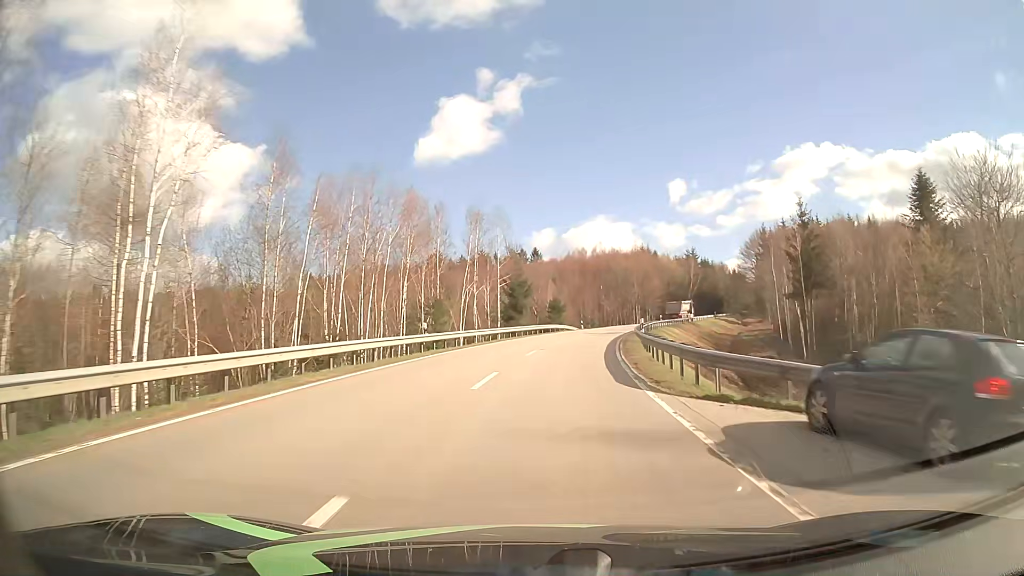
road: tertiary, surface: asphalt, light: Day
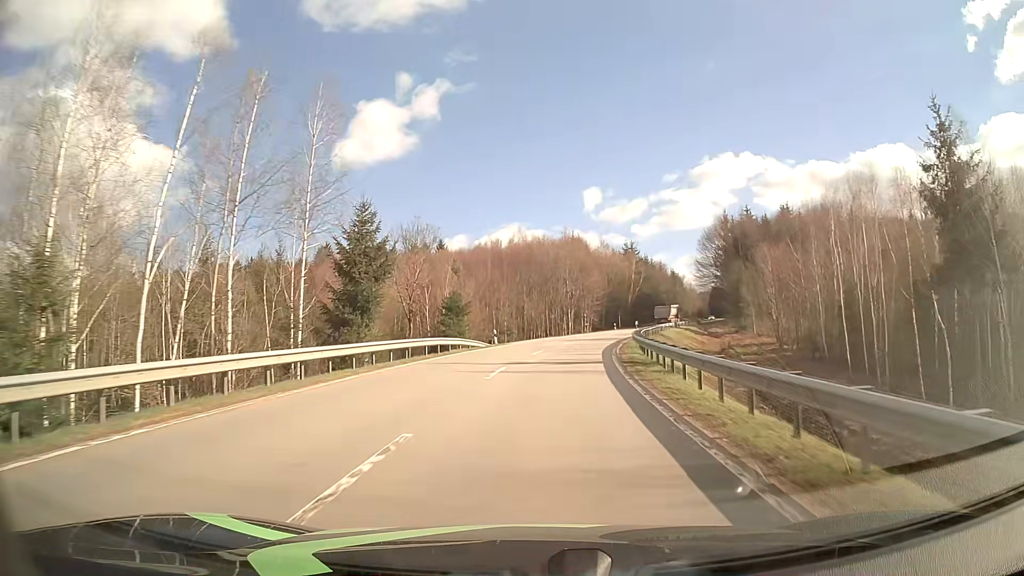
(+2.2, +33.2) m; +7°
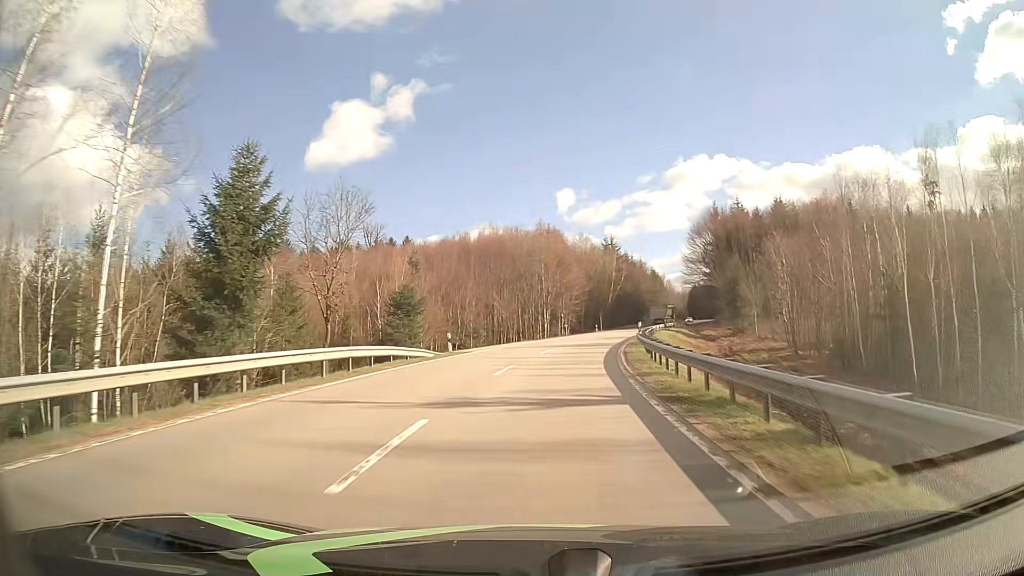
(+0.3, +11.0) m; +2°
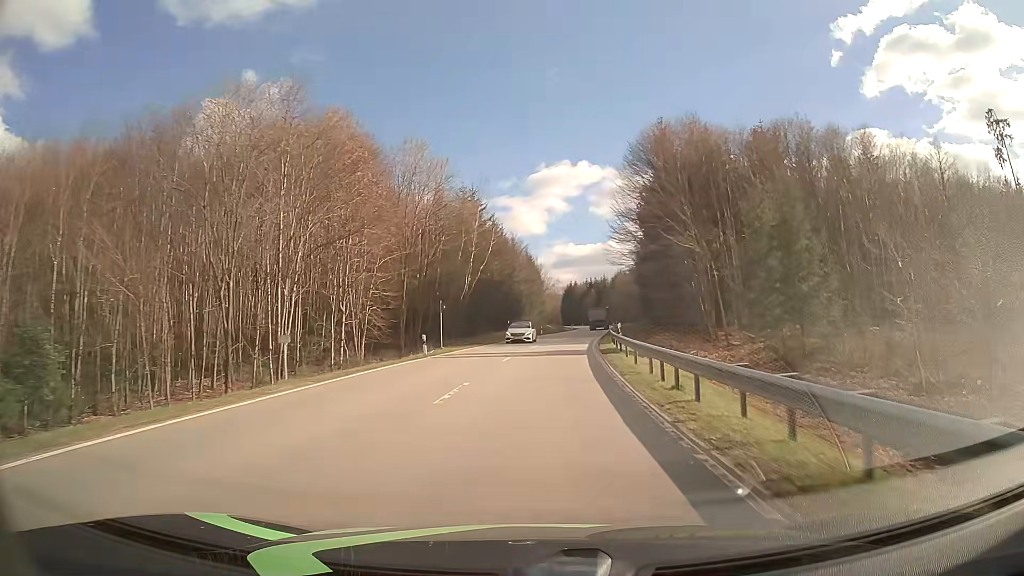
(+6.3, +54.2) m; +12°
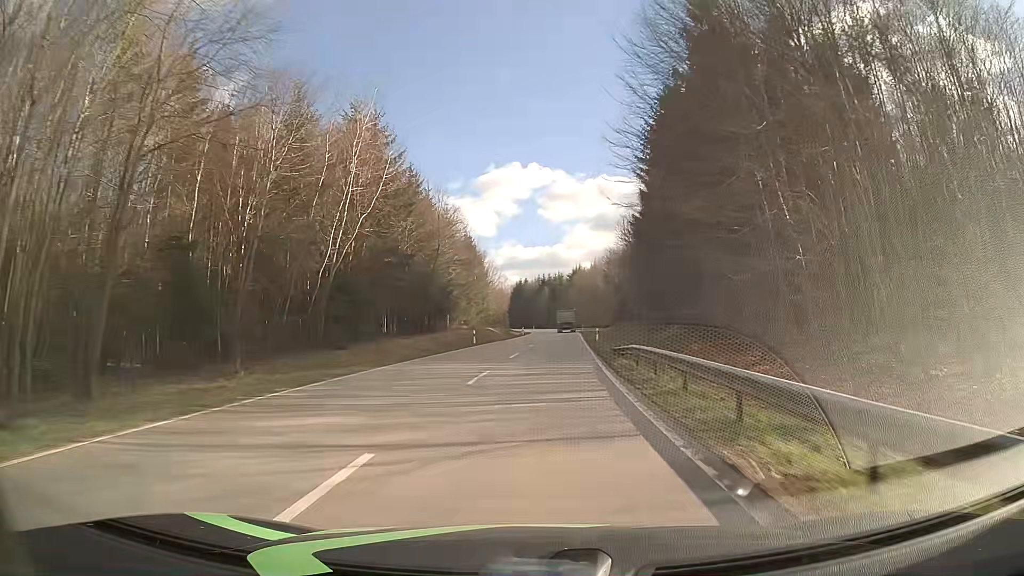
(+1.3, +32.9) m; +4°
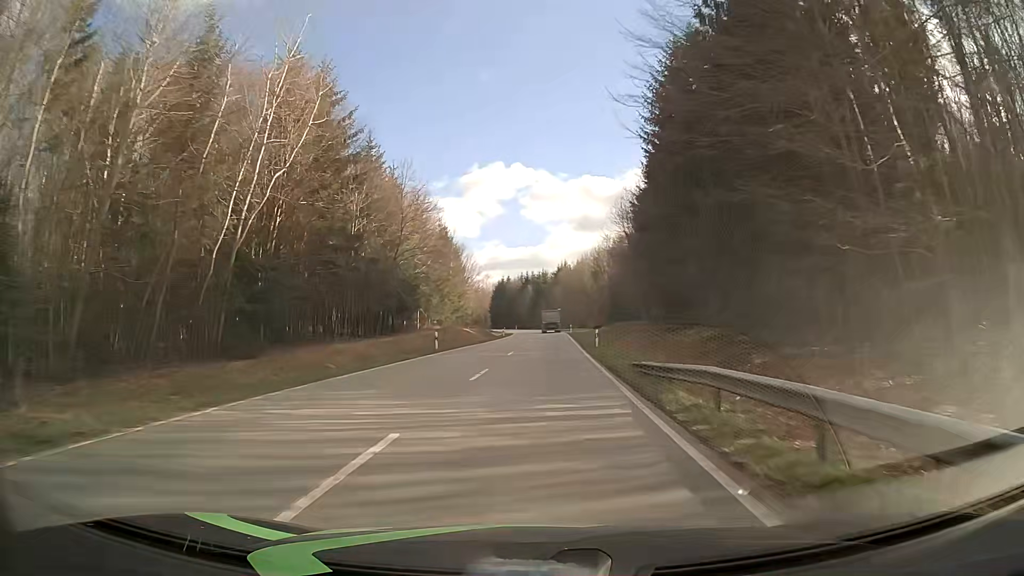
(+0.1, +11.0) m; +1°
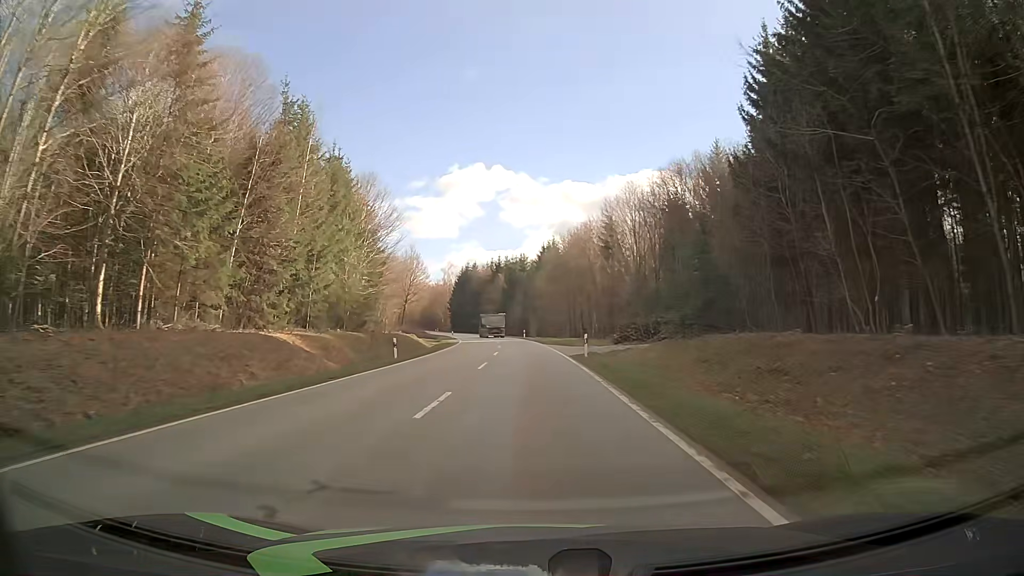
(+1.4, +55.5) m; +2°
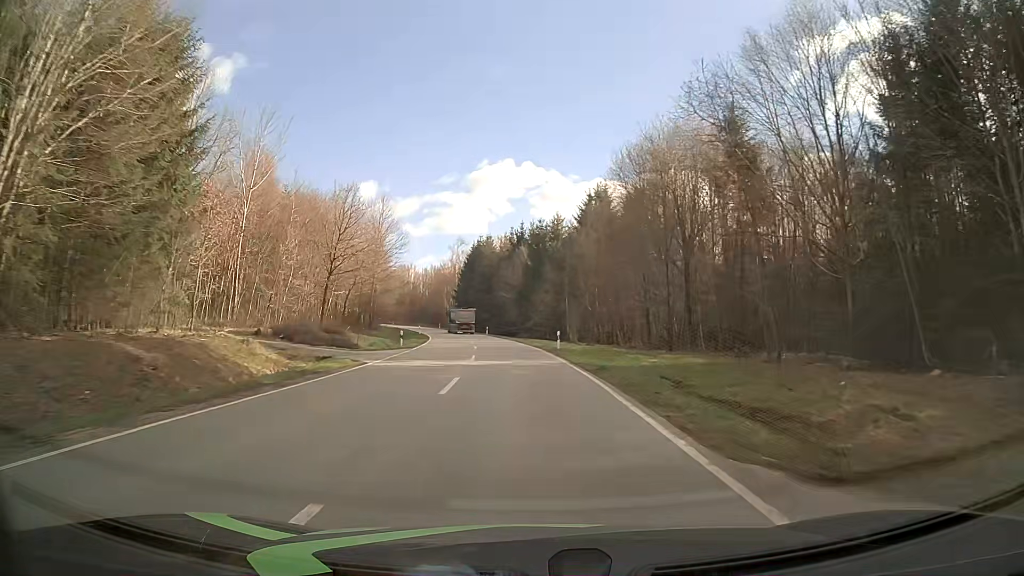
(-0.8, +46.1) m; -2°
(0, +10) (-1, +20) (-1, +30) (-2, +40) (-3, +50) (-4, +60) (-6, +70) (-8, +80) (-10, +89) (-12, +99) m
